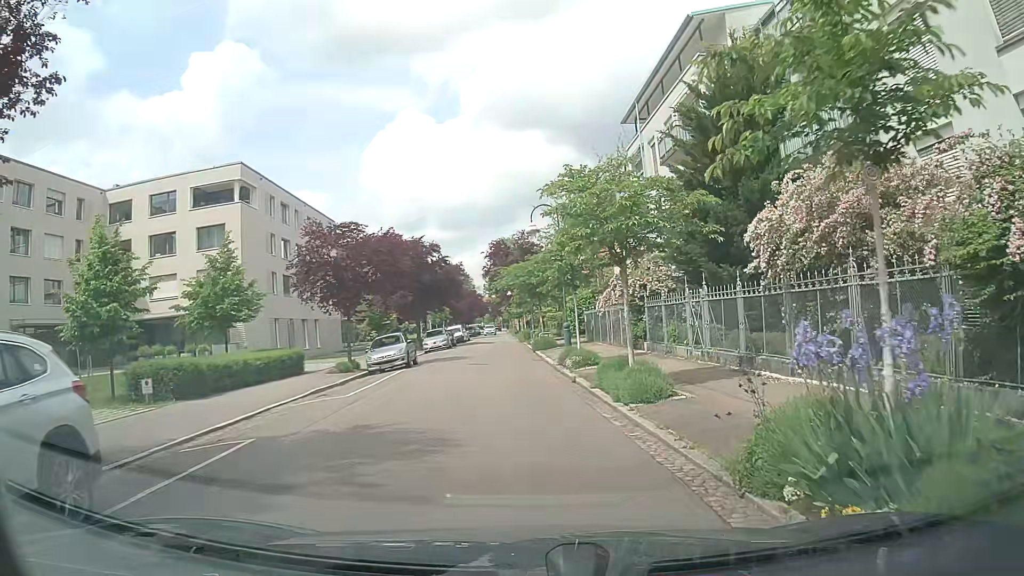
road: residential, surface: asphalt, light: Day
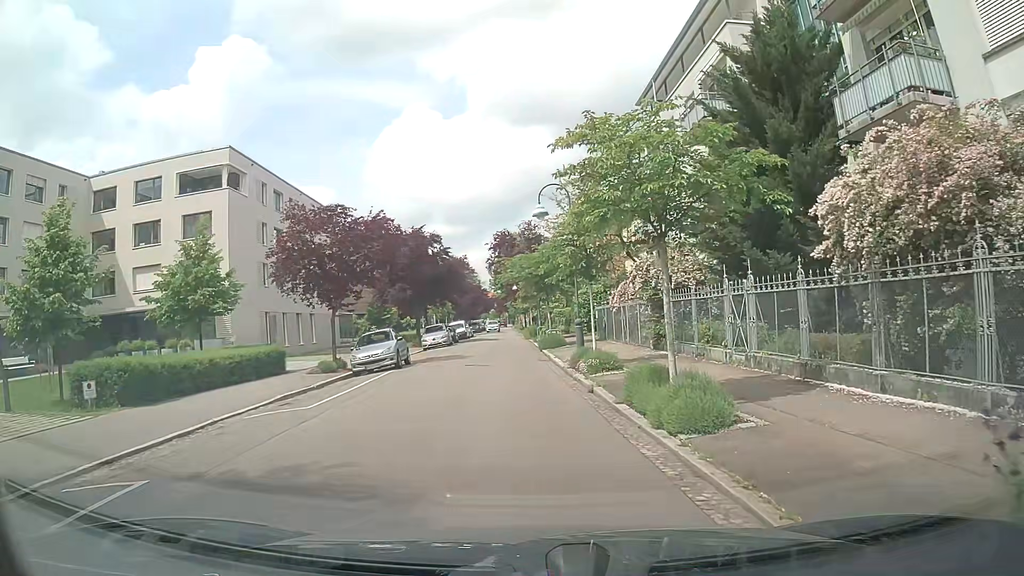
(0.0, +3.2) m; -2°
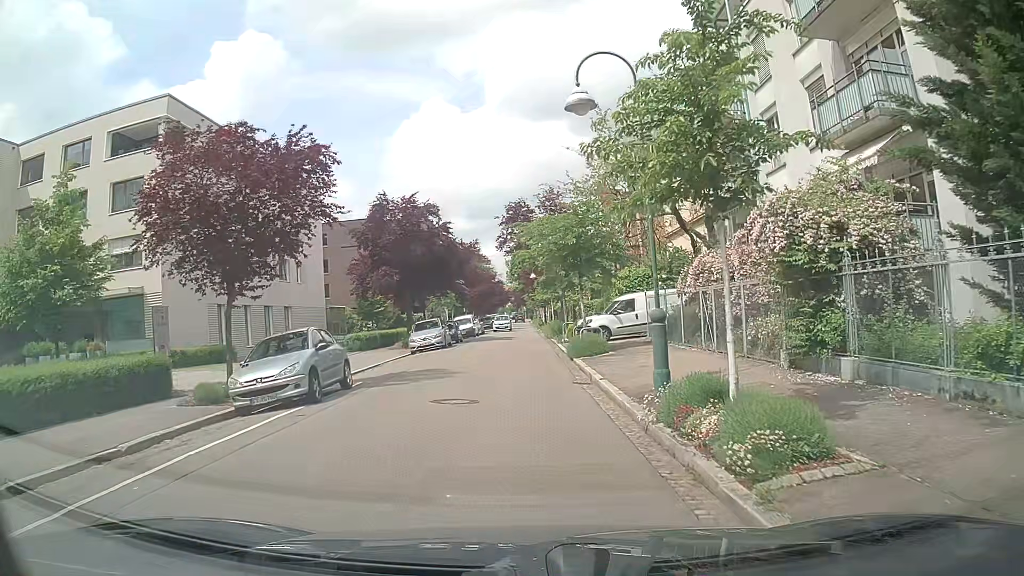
(+0.1, +10.8) m; 0°
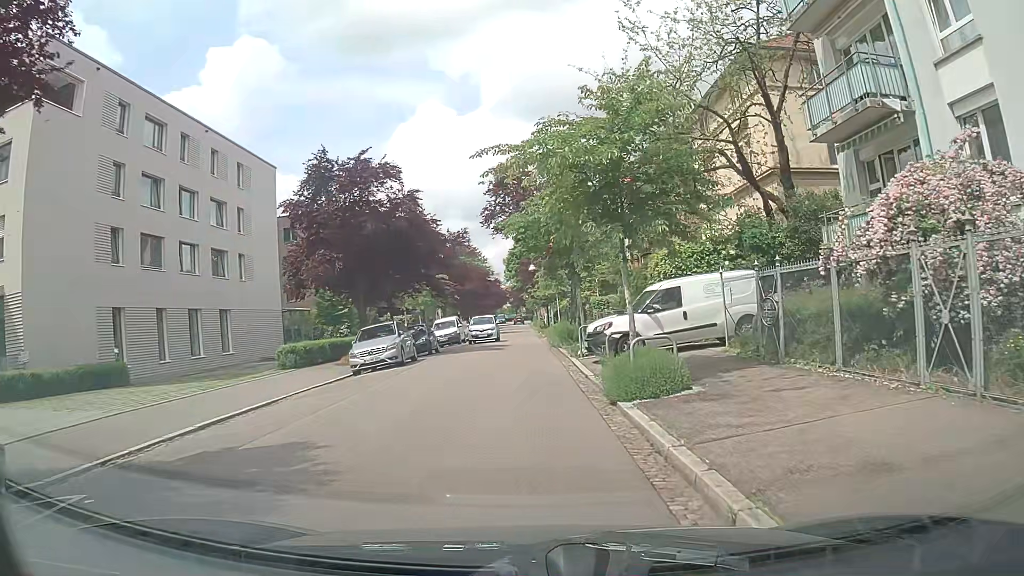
(0.0, +10.8) m; +1°
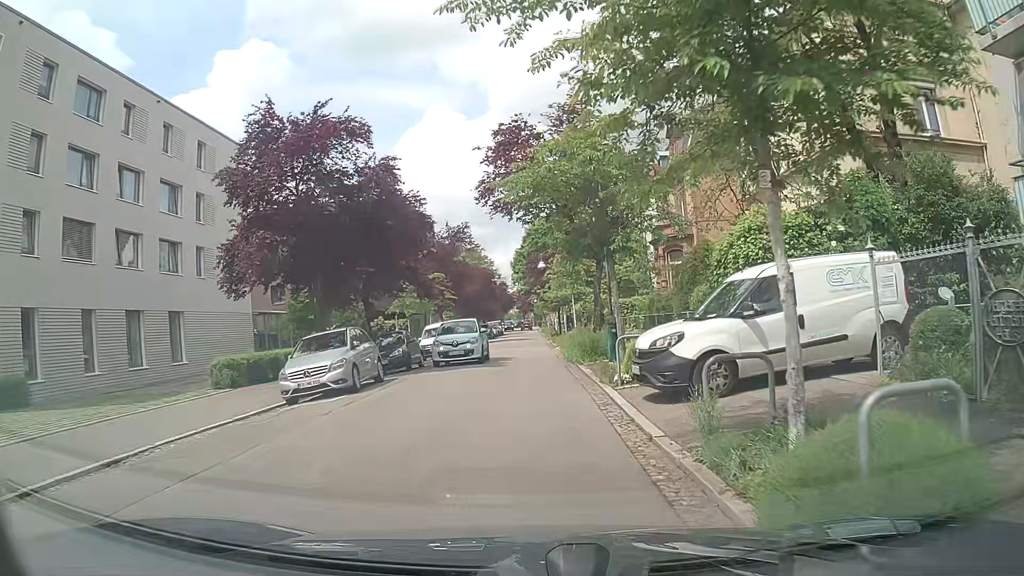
(-0.1, +6.9) m; -2°
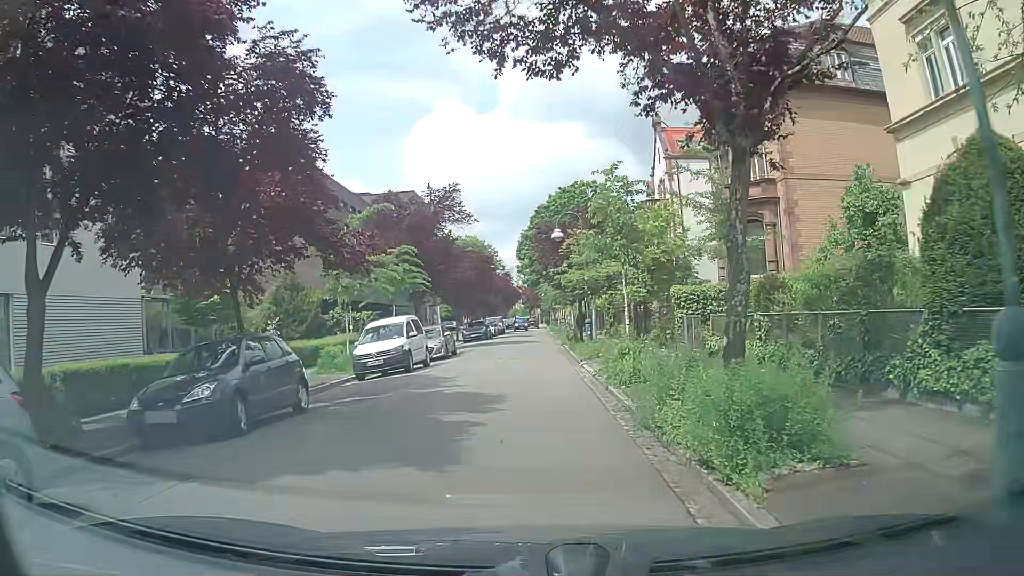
(+0.2, +14.1) m; 0°
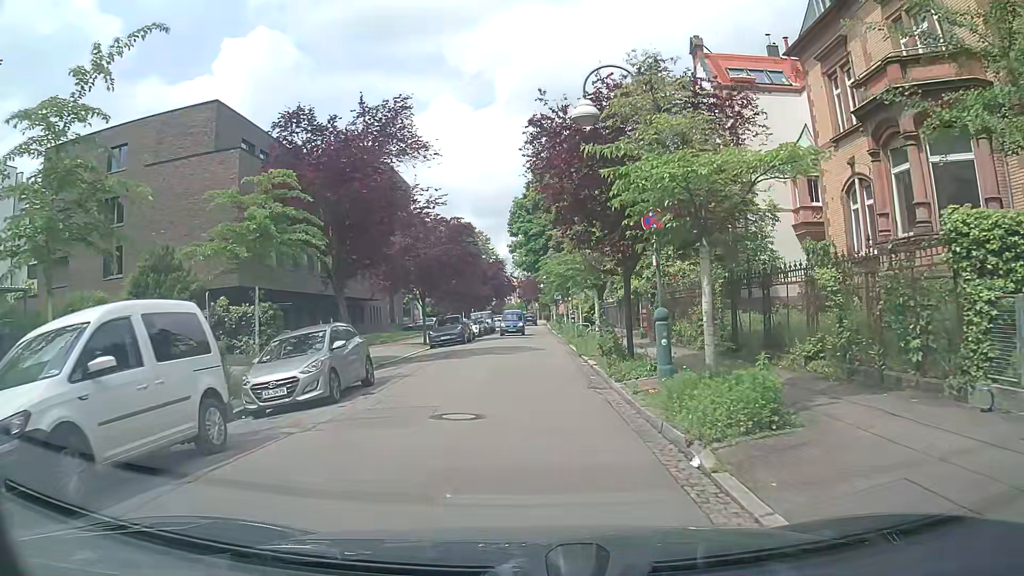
(-0.1, +15.9) m; 0°
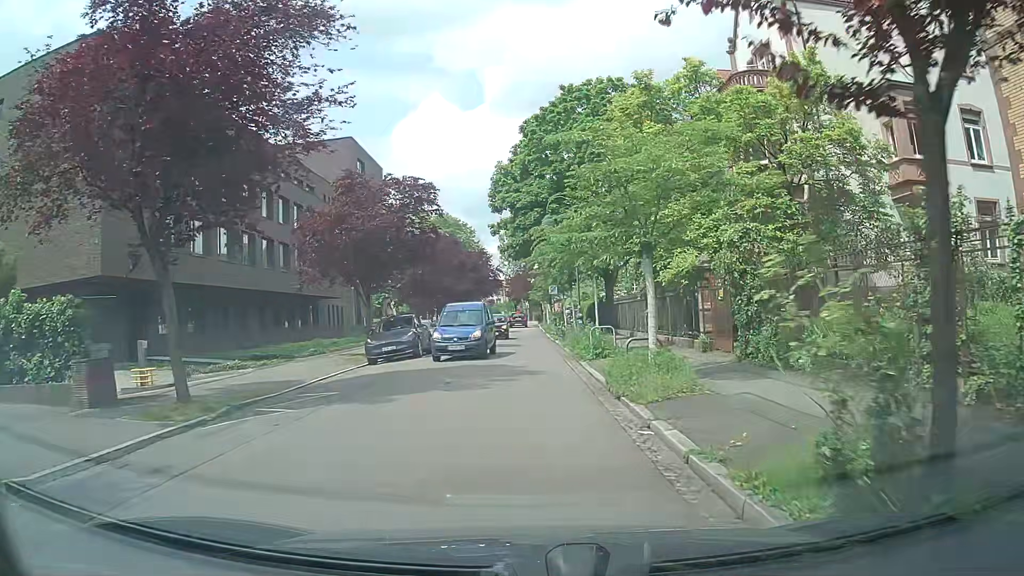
(0.0, +11.8) m; +2°
